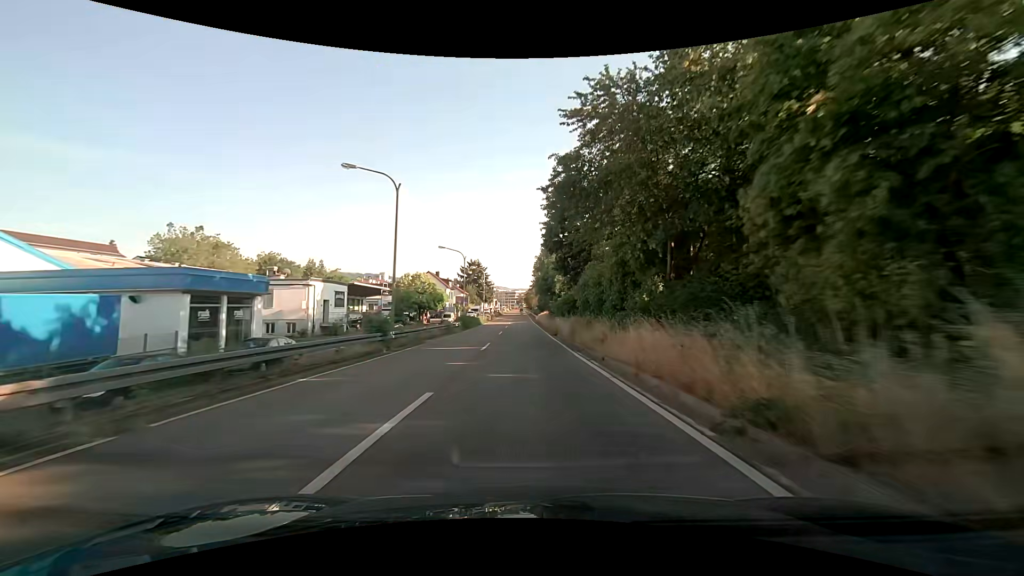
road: trunk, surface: asphalt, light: Day
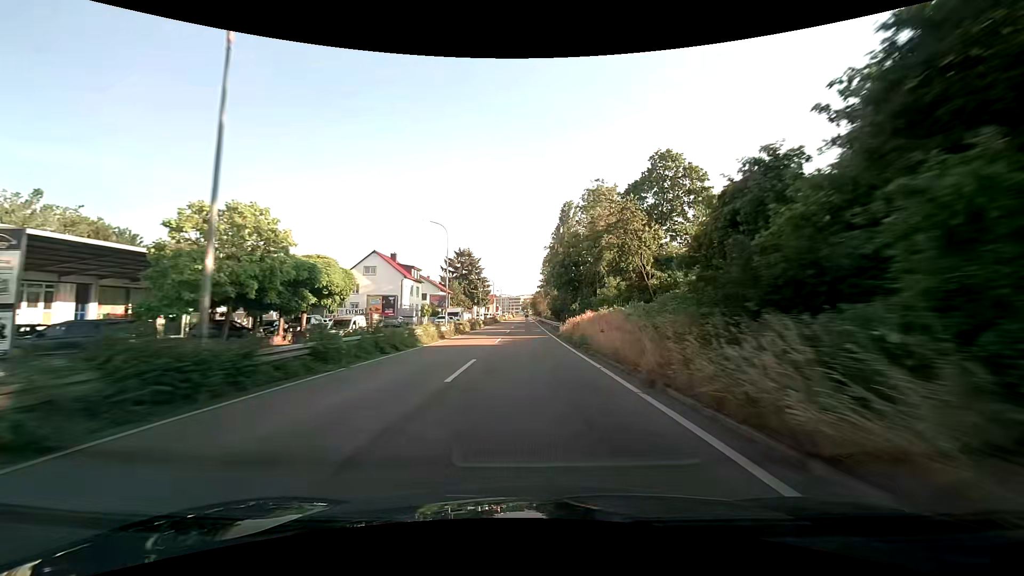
(-1.1, +46.2) m; -2°
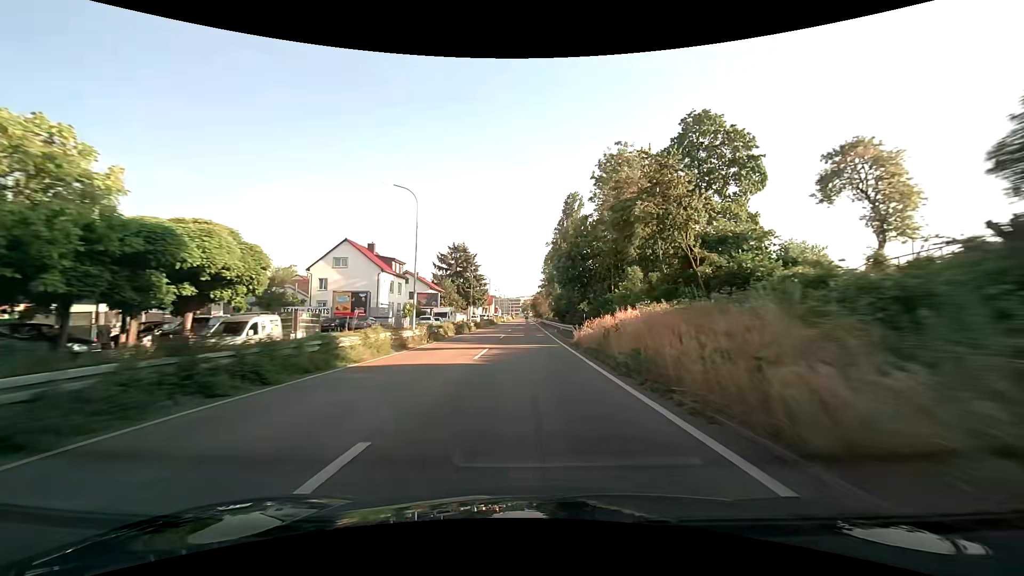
(+0.1, +11.5) m; 0°
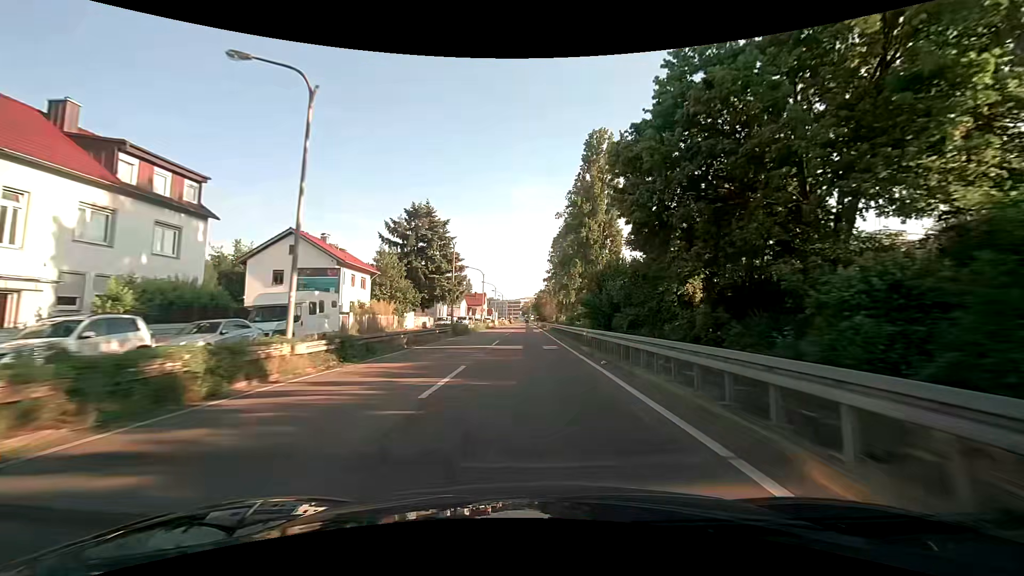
(0.0, +44.9) m; 0°
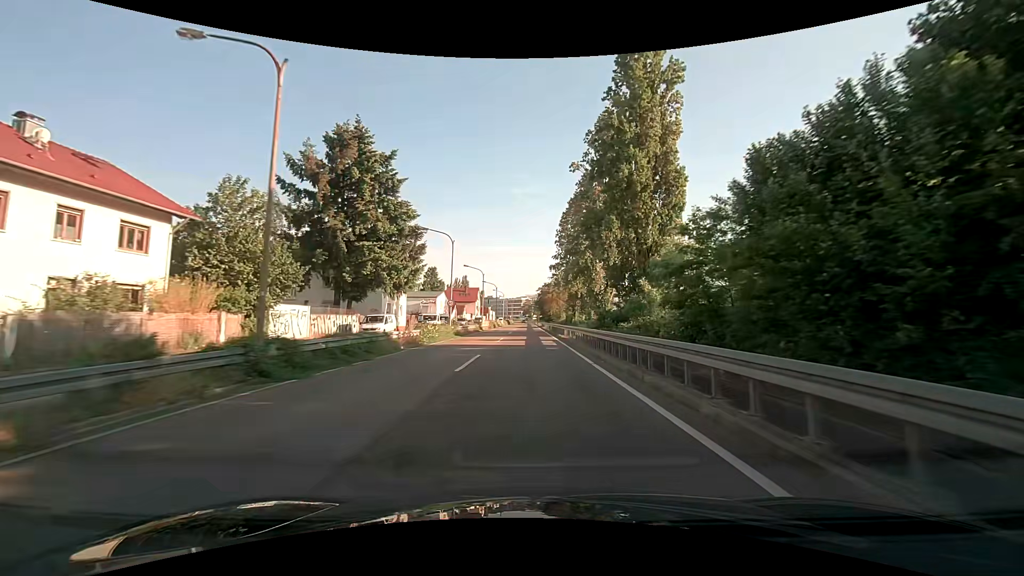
(-0.1, +31.4) m; 0°
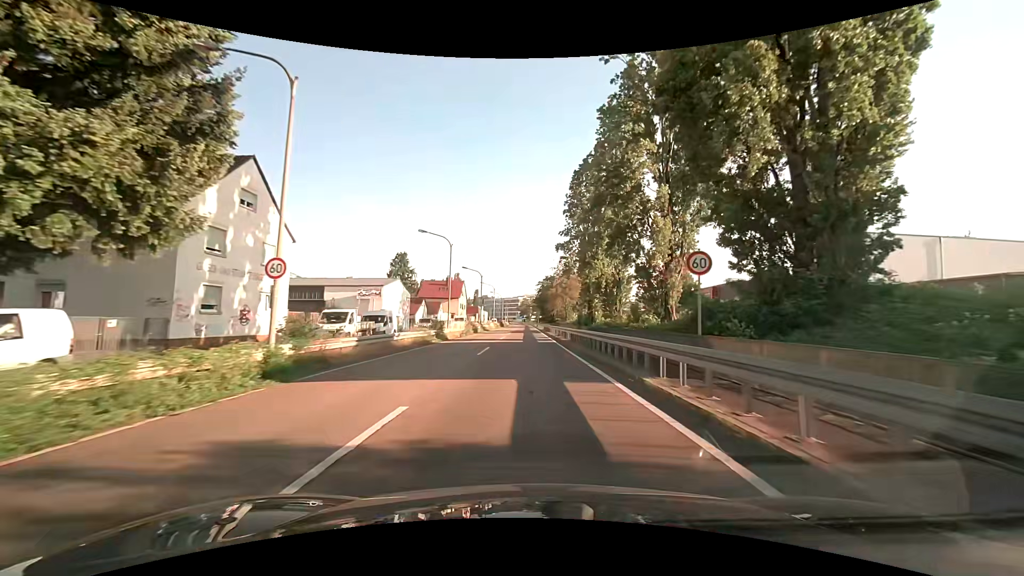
(-0.1, +29.1) m; 0°
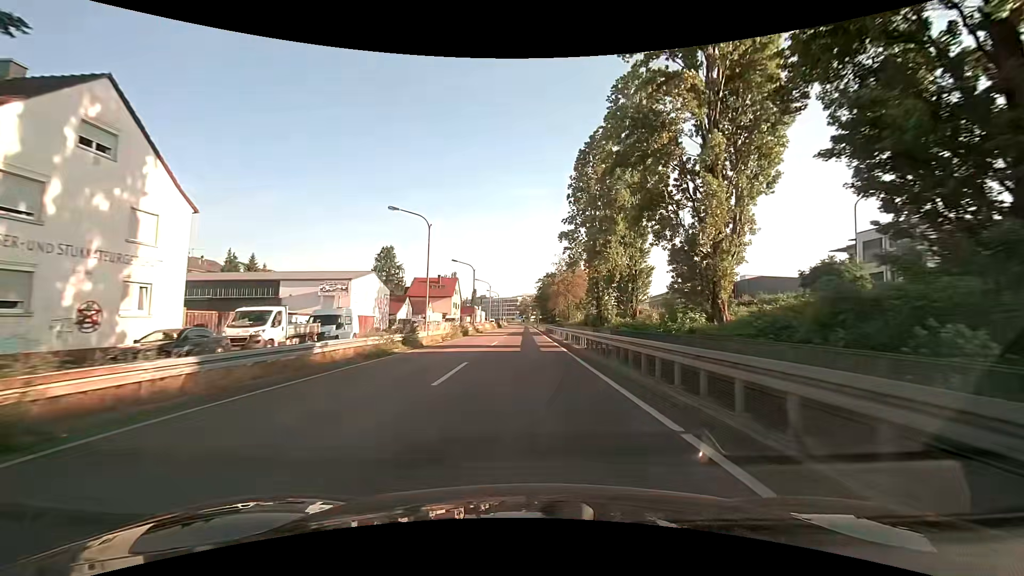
(0.0, +9.3) m; 0°
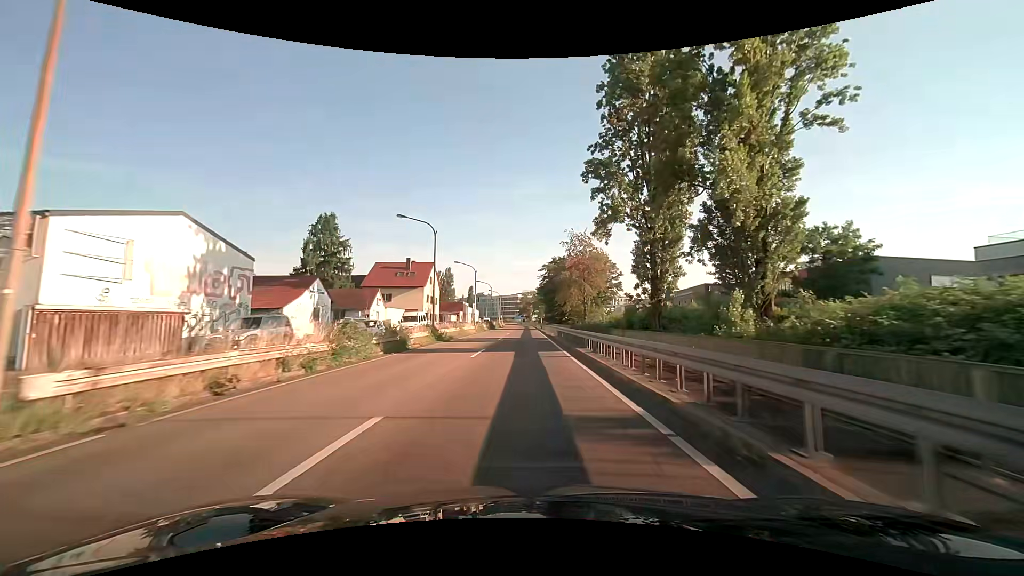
(-0.1, +27.4) m; 0°
(0, +10) (0, +20) (0, +30) (0, +40) (0, +50) (0, +60) (0, +70) (0, +80) (0, +90) (0, +100) m
